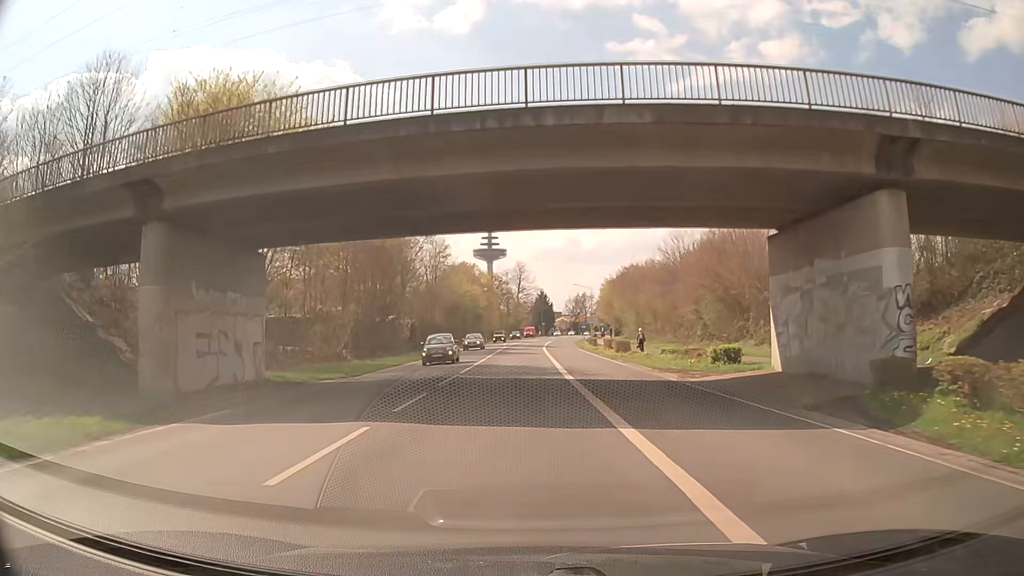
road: secondary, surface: asphalt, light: Day
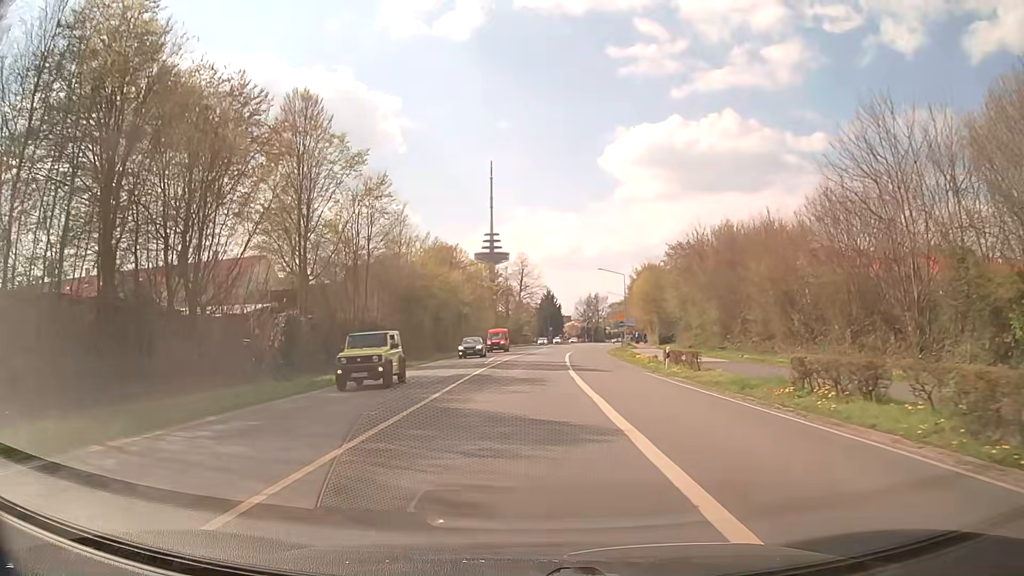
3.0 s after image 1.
(-0.5, +37.6) m; -1°
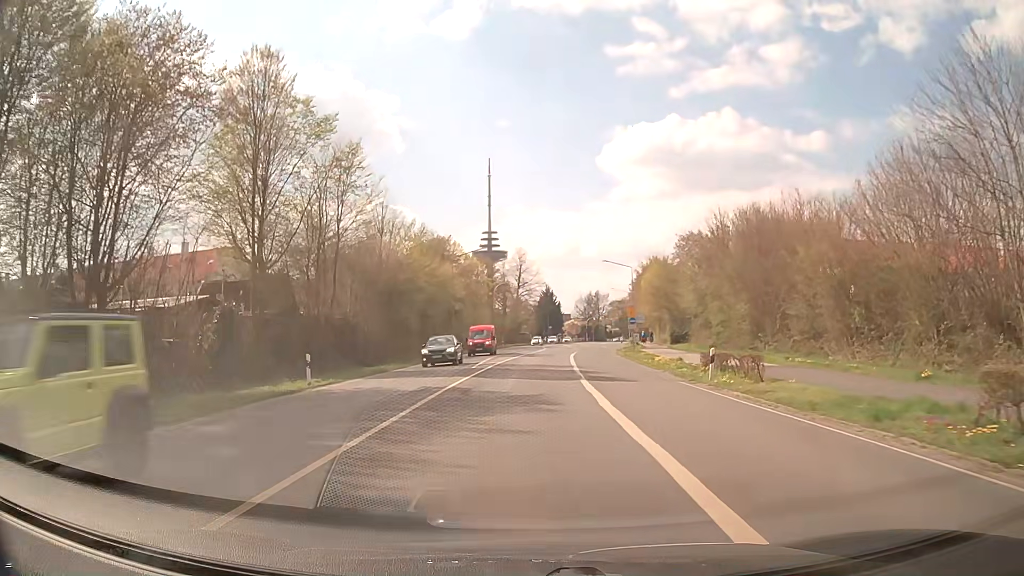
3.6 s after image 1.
(0.0, +7.5) m; 0°
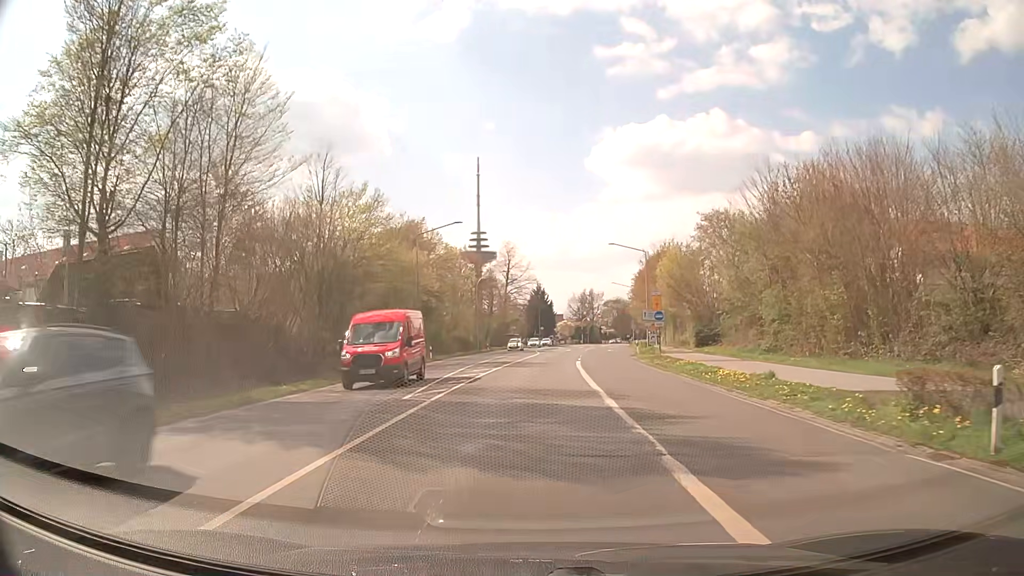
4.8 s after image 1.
(+0.1, +14.9) m; +1°
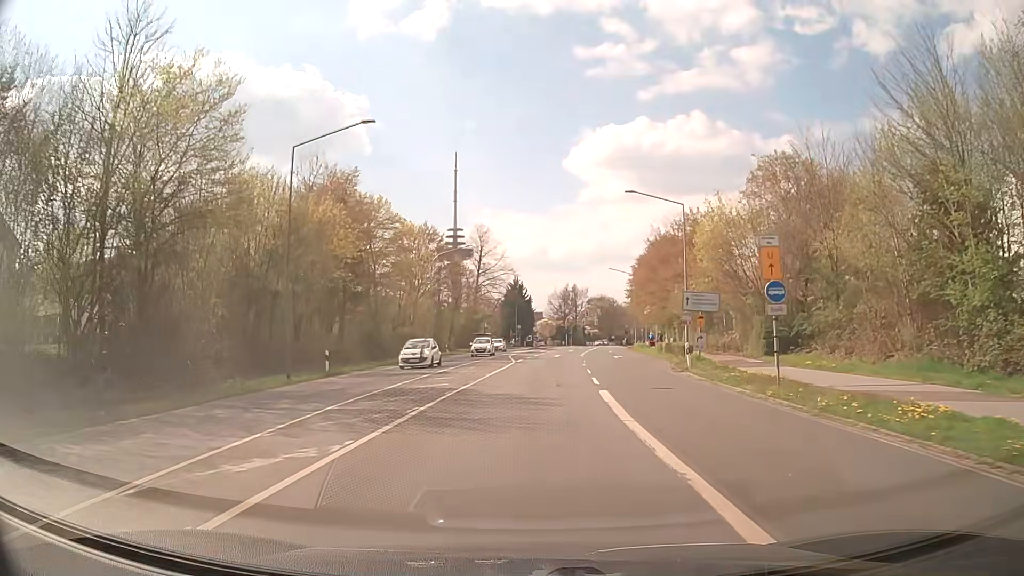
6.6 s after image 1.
(+0.3, +22.3) m; +2°
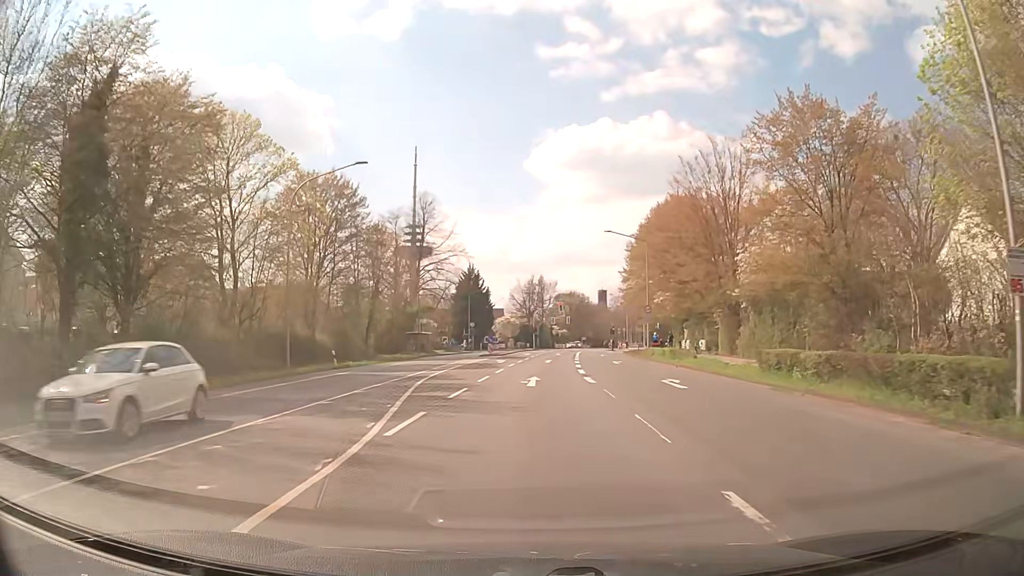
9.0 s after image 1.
(+0.7, +29.5) m; +3°
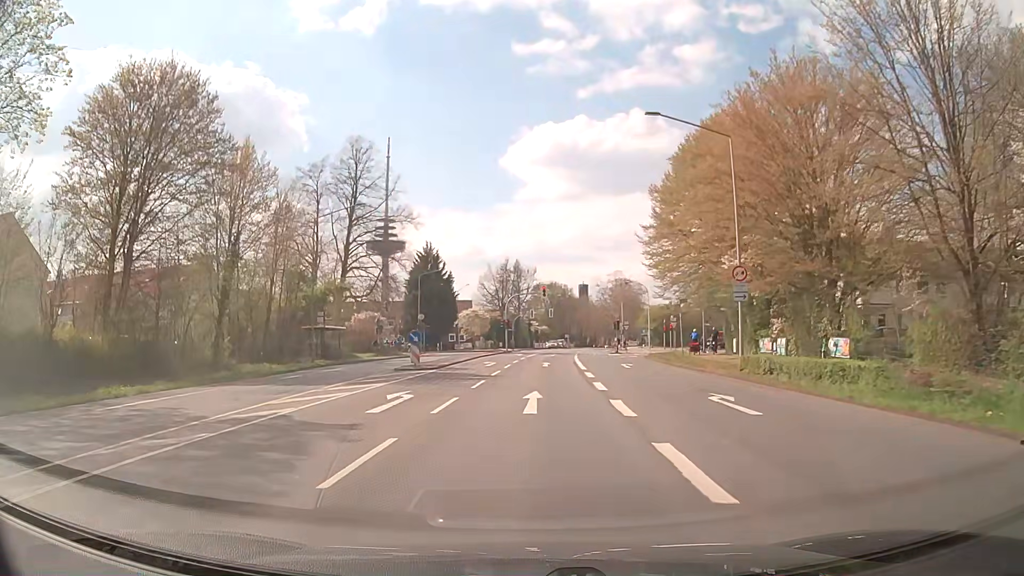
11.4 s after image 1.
(+0.8, +27.4) m; +2°
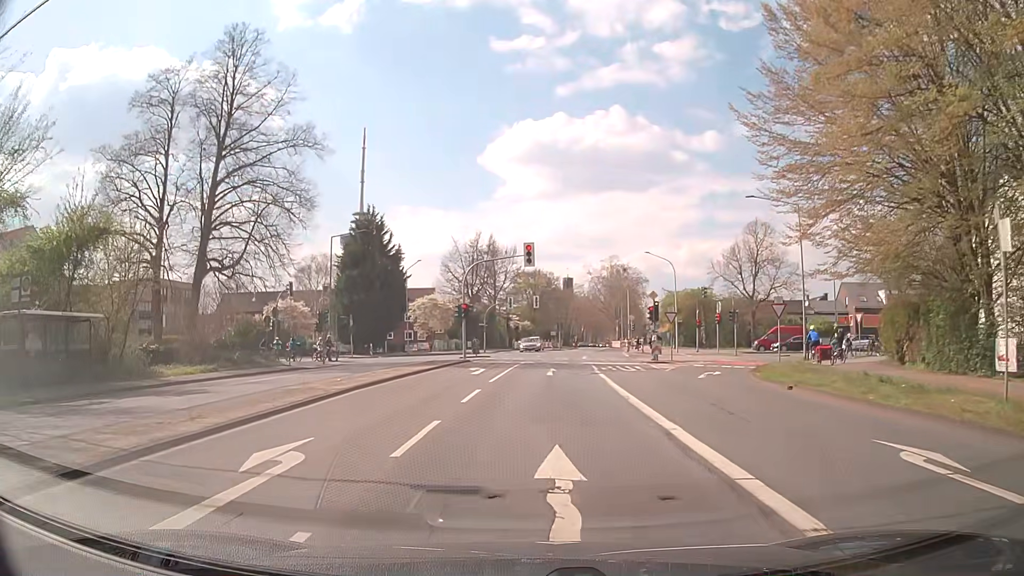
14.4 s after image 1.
(+0.4, +28.3) m; +2°
(0, +10) (0, +20) (+1, +30) (+2, +40) (+2, +50) (+4, +60) (+5, +70) (+6, +80) (+8, +90) (+9, +99) m
